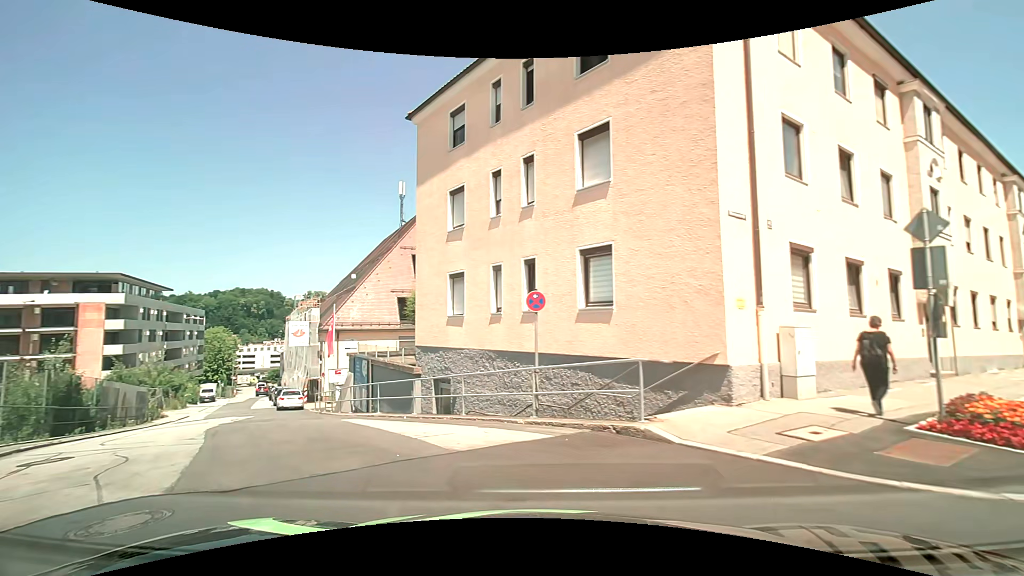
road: residential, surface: asphalt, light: Day
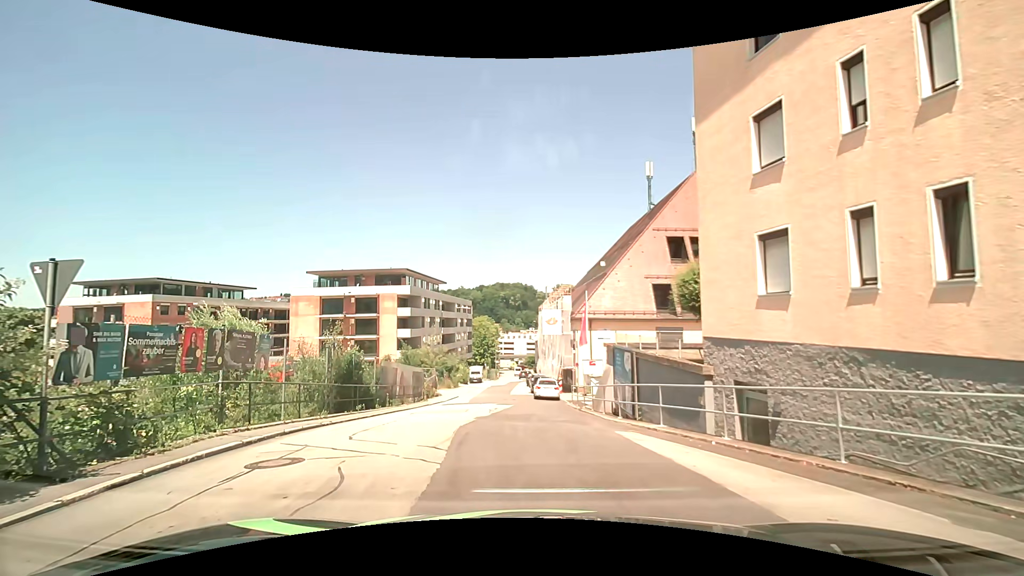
(-1.3, +4.3) m; -27°
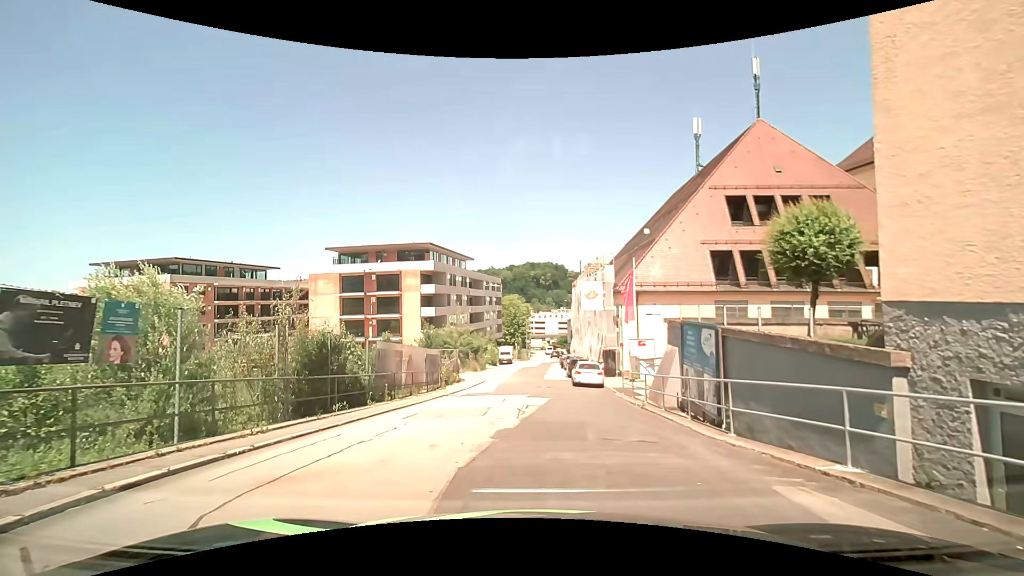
(-0.4, +5.7) m; -5°
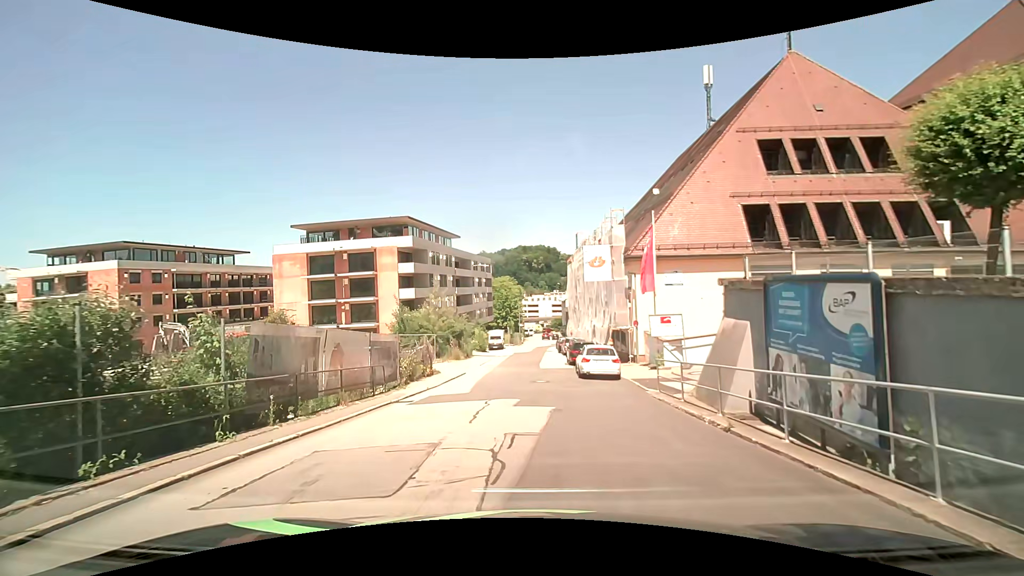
(0.0, +7.4) m; +2°
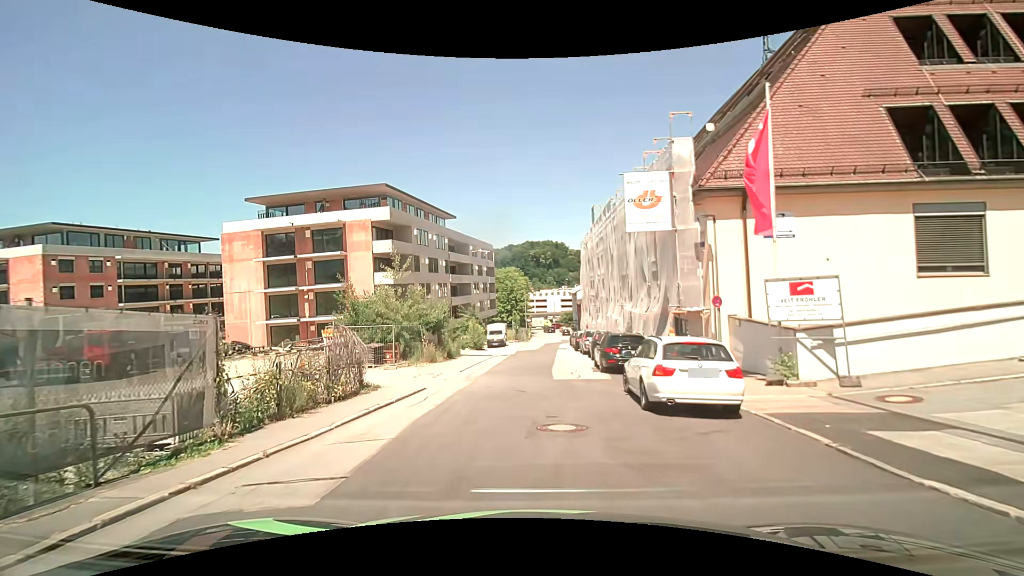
(0.0, +11.8) m; -1°
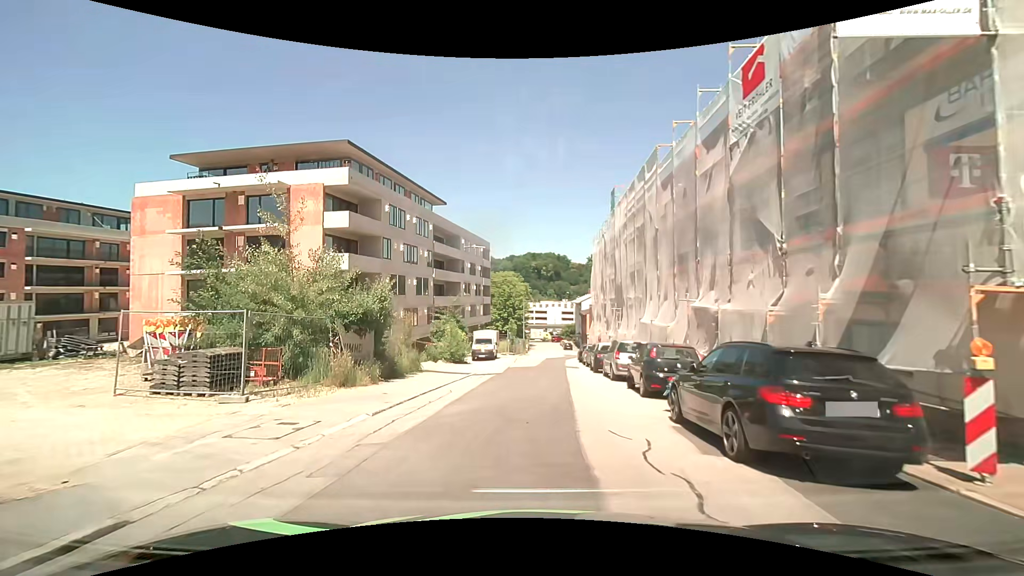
(0.0, +12.0) m; 0°
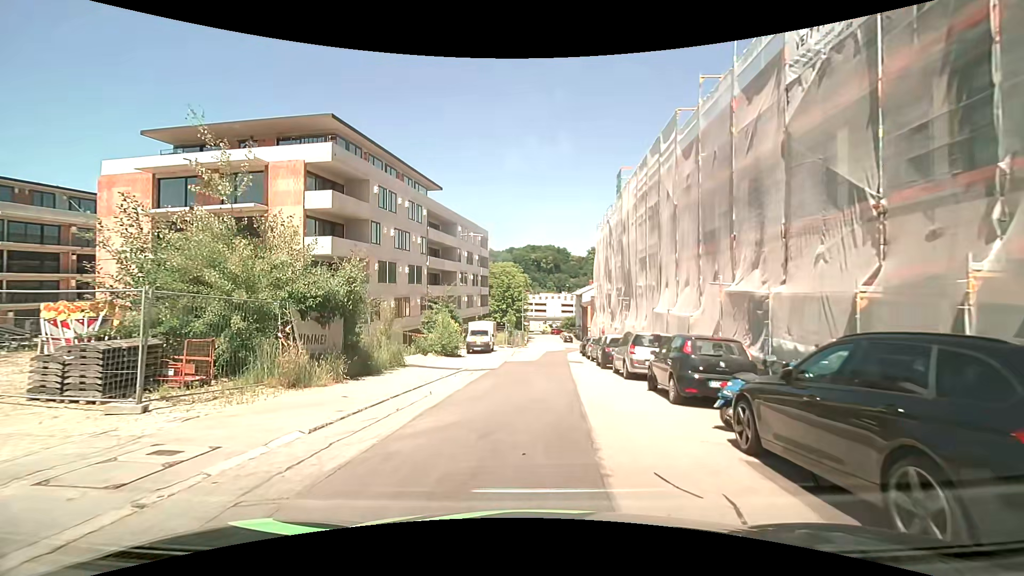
(0.0, +2.9) m; -1°
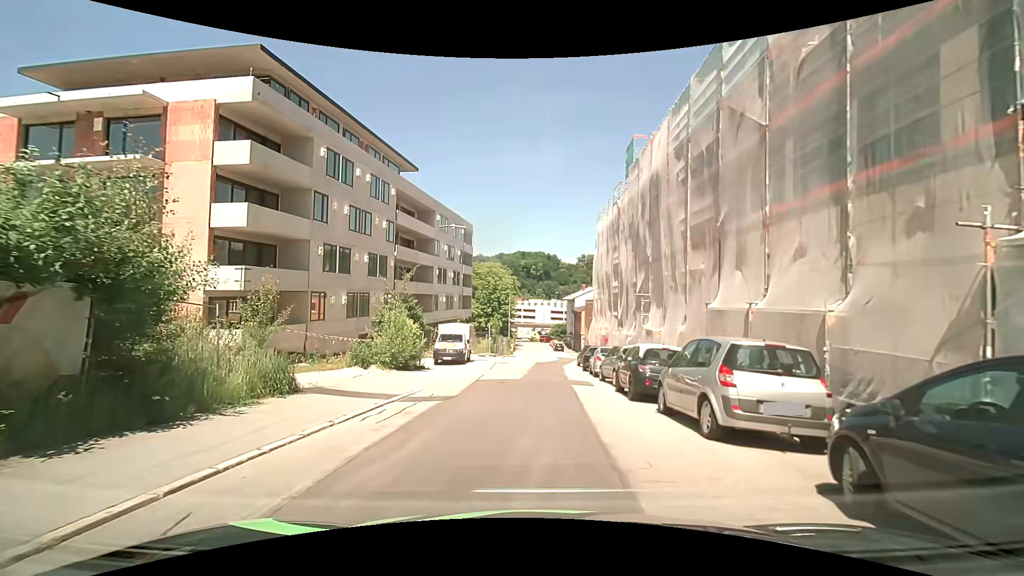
(+0.3, +8.5) m; +3°
